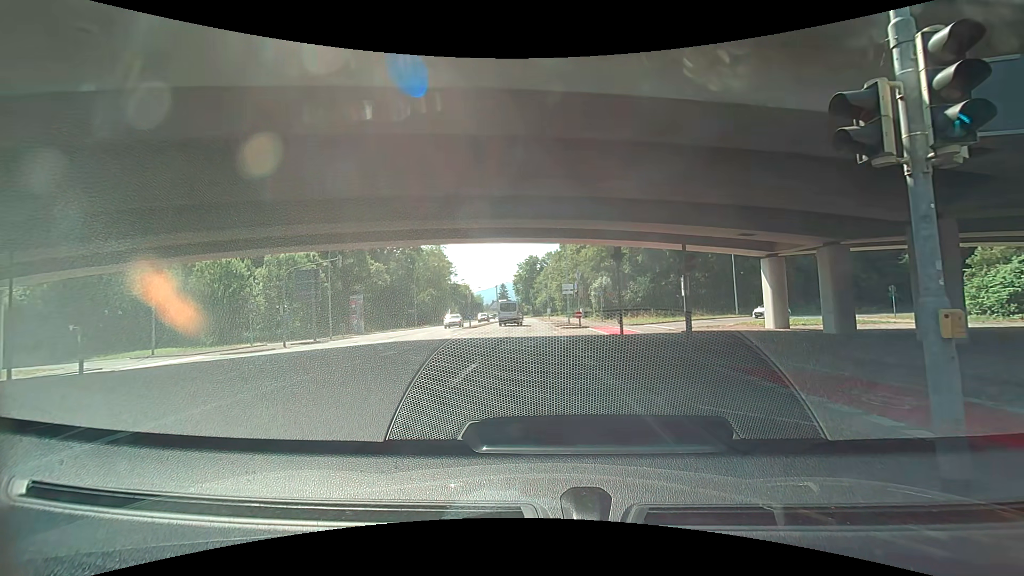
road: secondary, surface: asphalt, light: Day
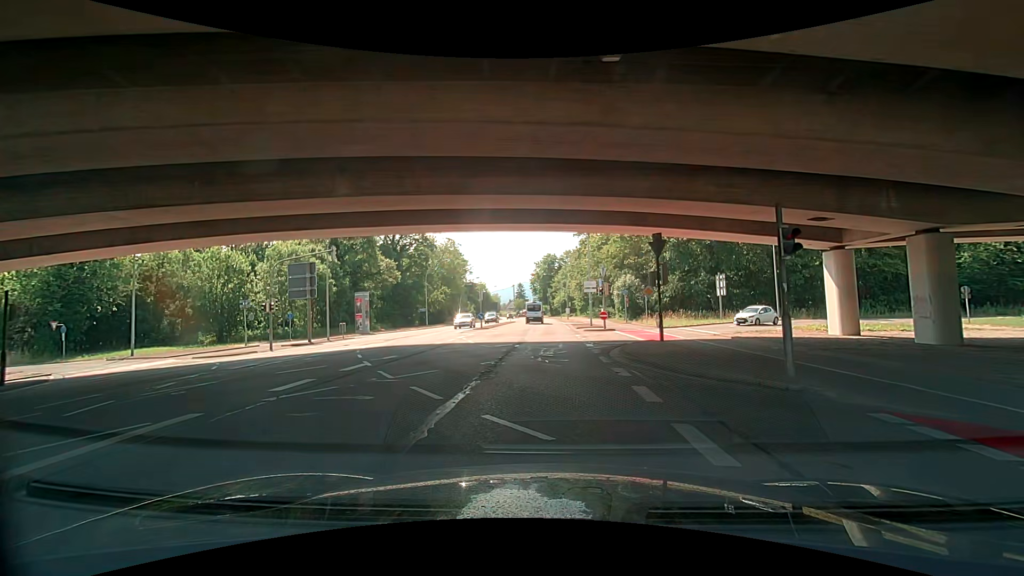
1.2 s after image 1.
(-0.1, +4.8) m; -3°
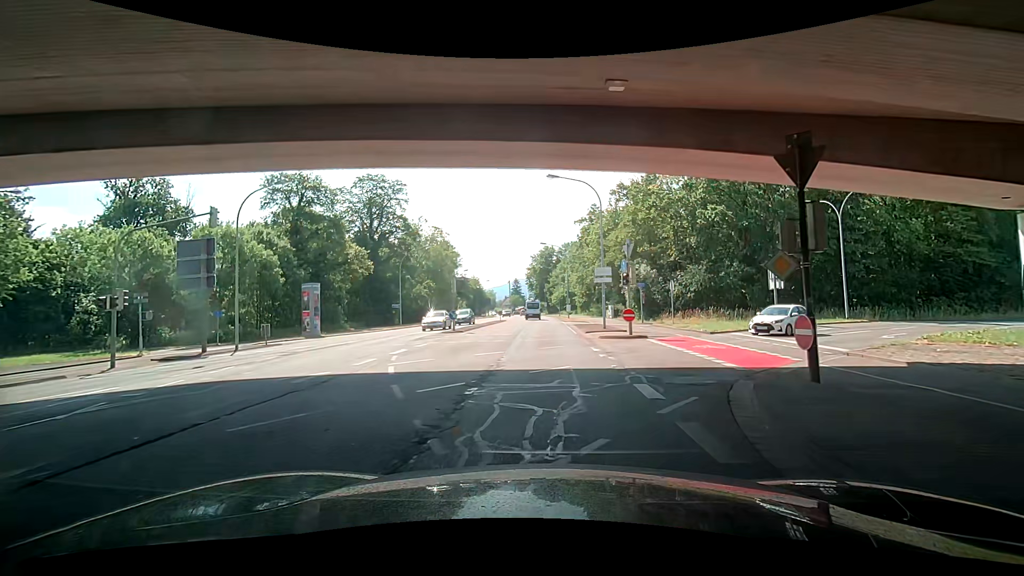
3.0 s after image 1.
(+0.3, +11.9) m; +1°
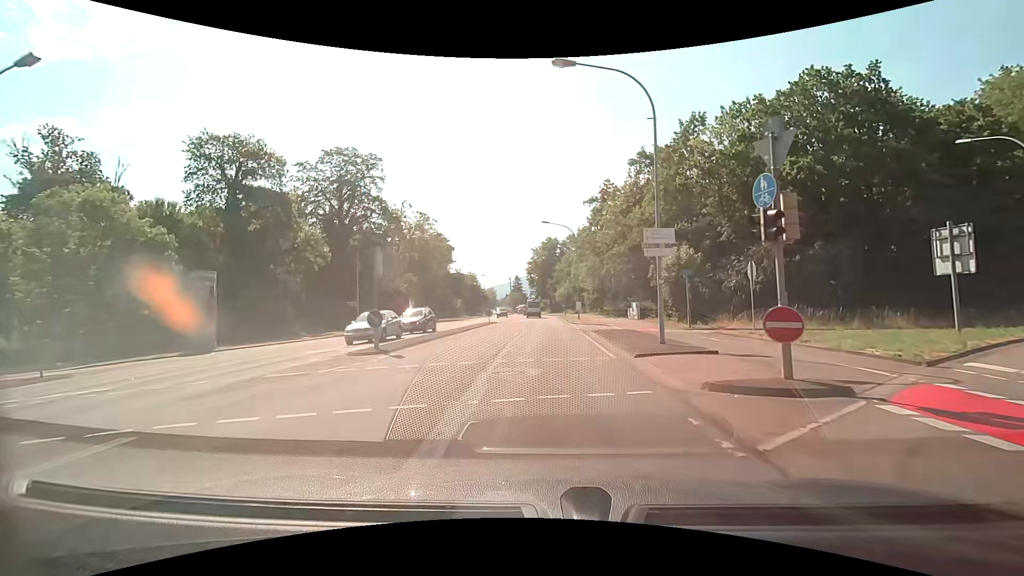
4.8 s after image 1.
(-0.6, +14.7) m; +1°
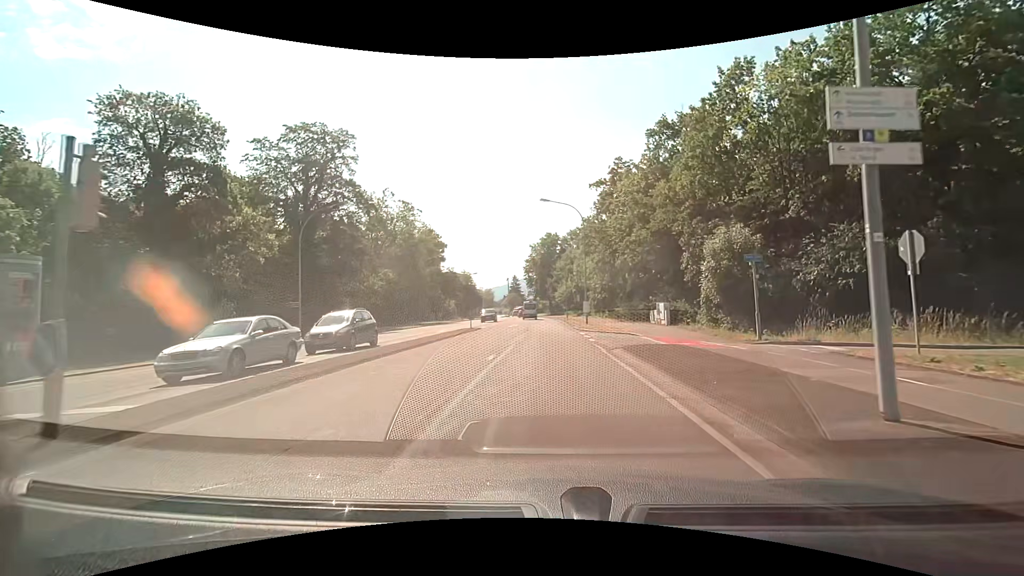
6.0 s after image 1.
(+0.1, +10.8) m; +1°
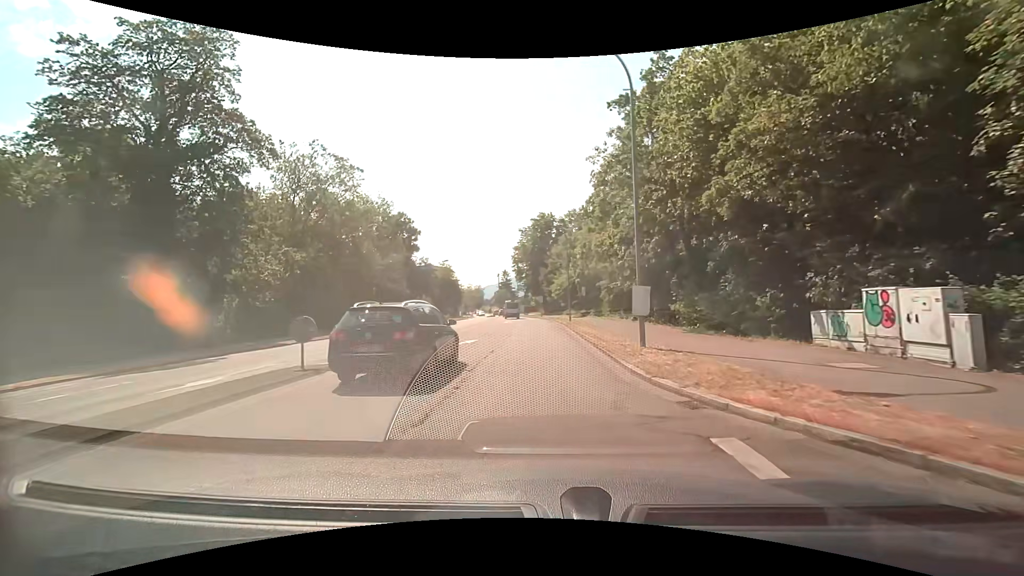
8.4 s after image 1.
(-0.1, +23.7) m; 0°
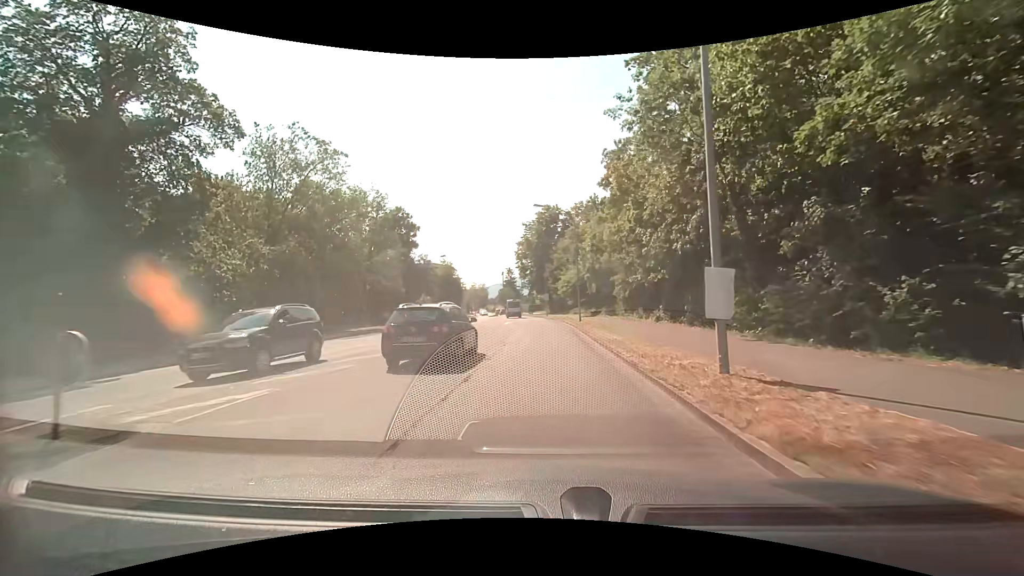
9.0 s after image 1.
(0.0, +6.0) m; -1°
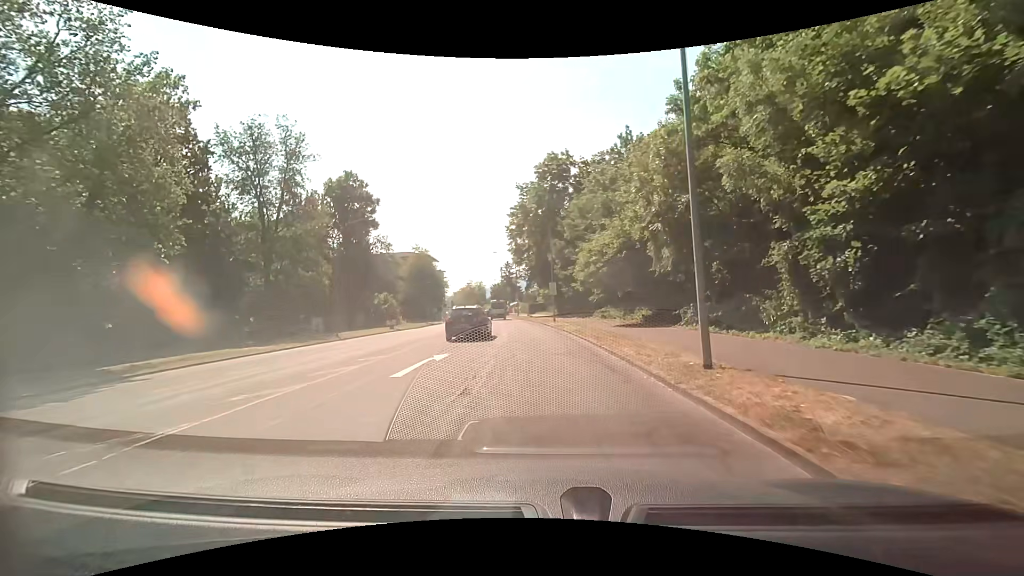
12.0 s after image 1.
(+0.2, +30.8) m; 0°
(0, +10) (0, +20) (-1, +30) (-2, +40) (-3, +50) (-4, +60) (-6, +70) (-8, +80) (-9, +89) (-11, +99) m
